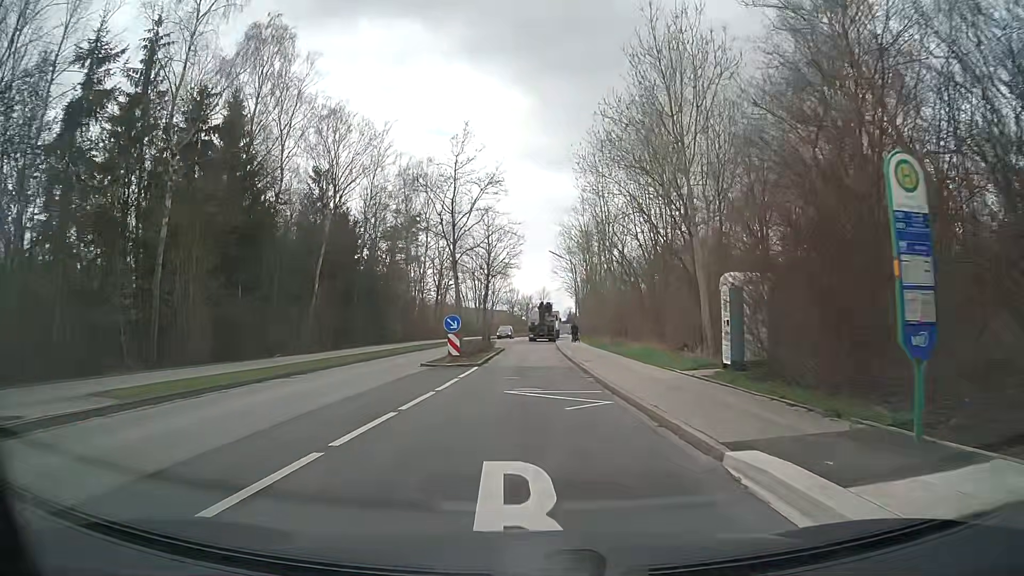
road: tertiary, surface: asphalt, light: Day
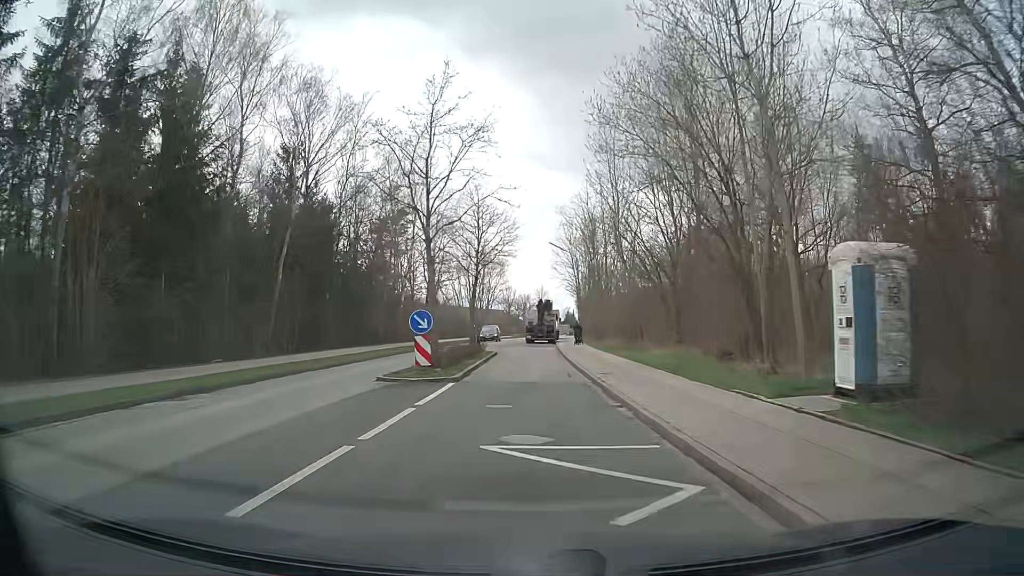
(0.0, +6.5) m; +1°
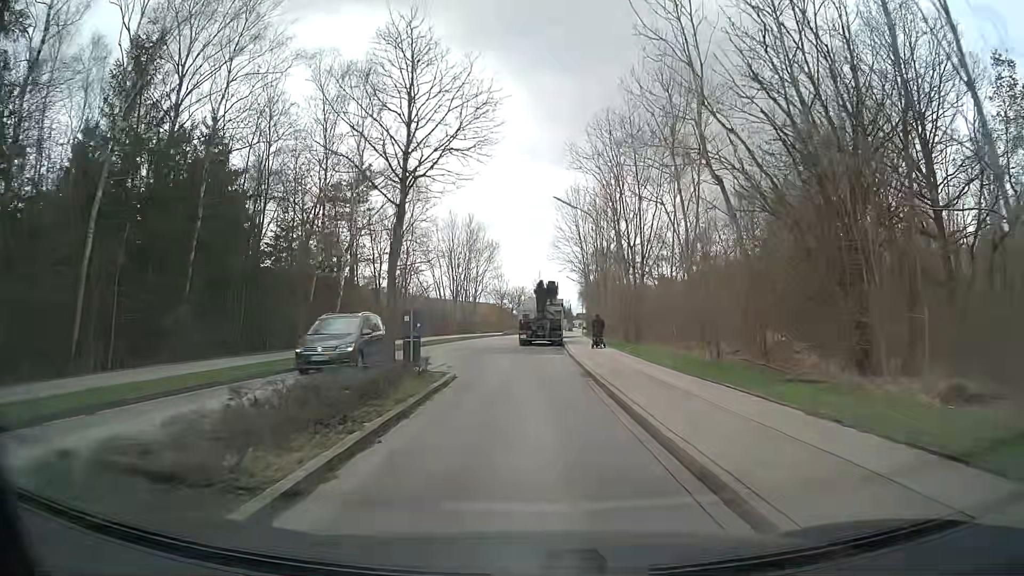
(0.0, +18.1) m; 0°
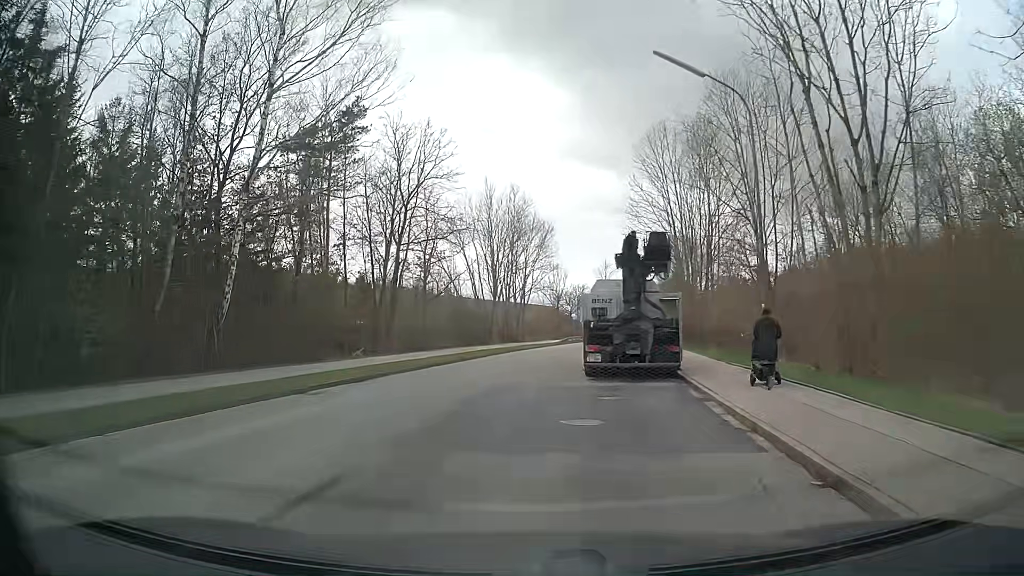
(0.0, +21.1) m; -5°
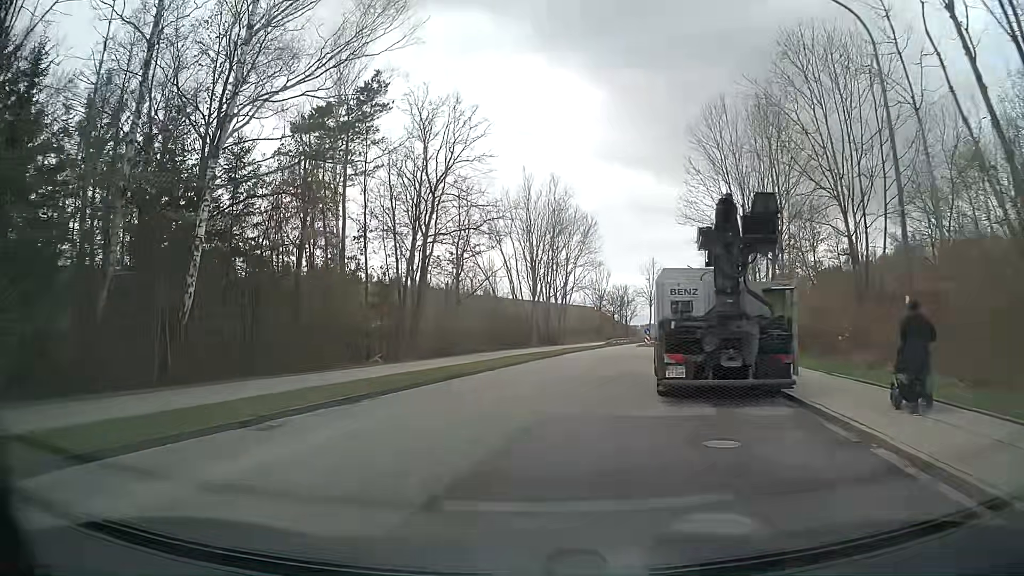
(-0.1, +5.1) m; -3°
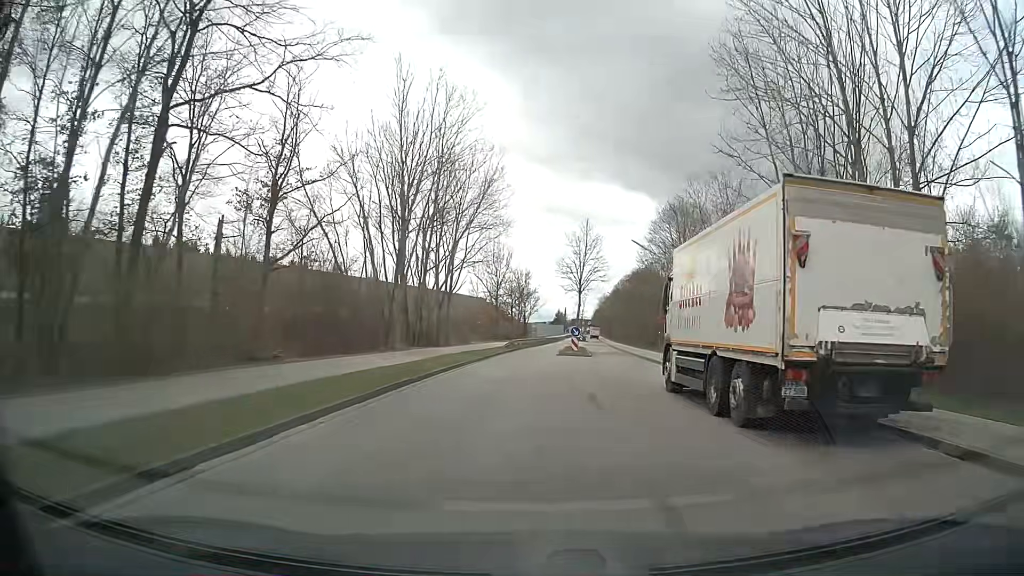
(+1.3, +22.7) m; +9°
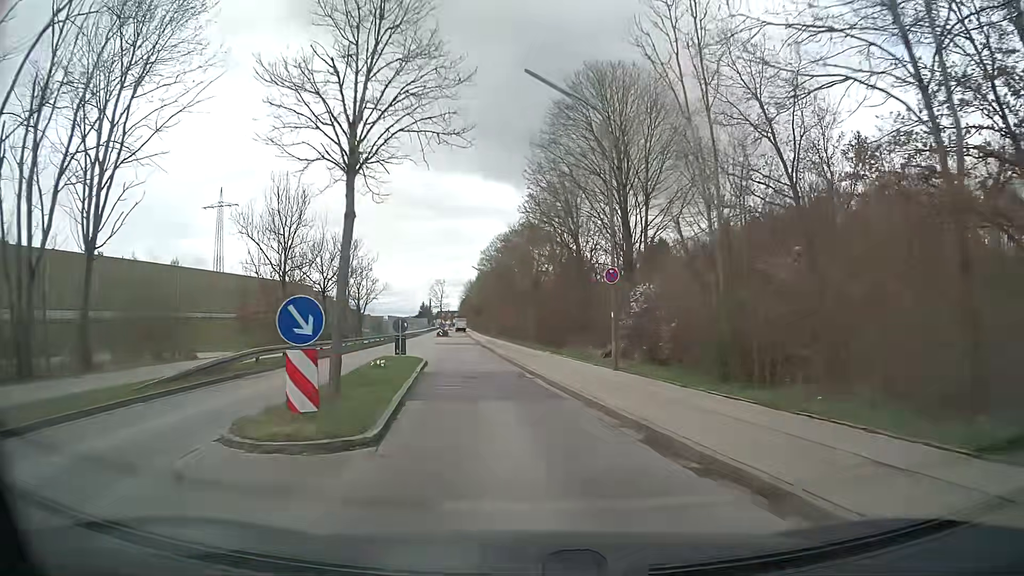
(+3.9, +32.1) m; +11°
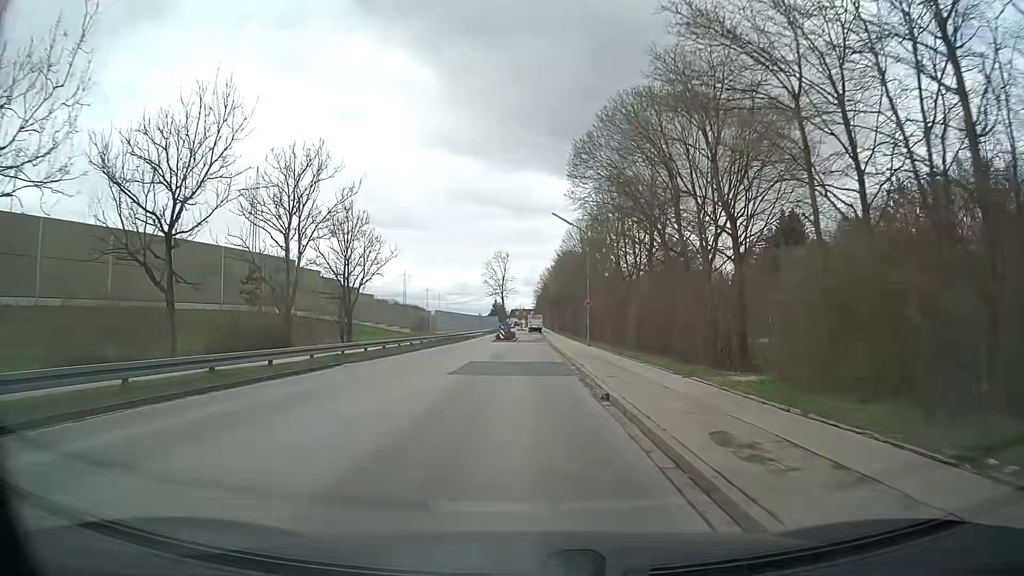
(-2.9, +36.4) m; -6°
(0, +10) (0, +20) (0, +30) (0, +40) (0, +50) (0, +60) (0, +70) (+1, +80) (0, +90) (0, +100) m
